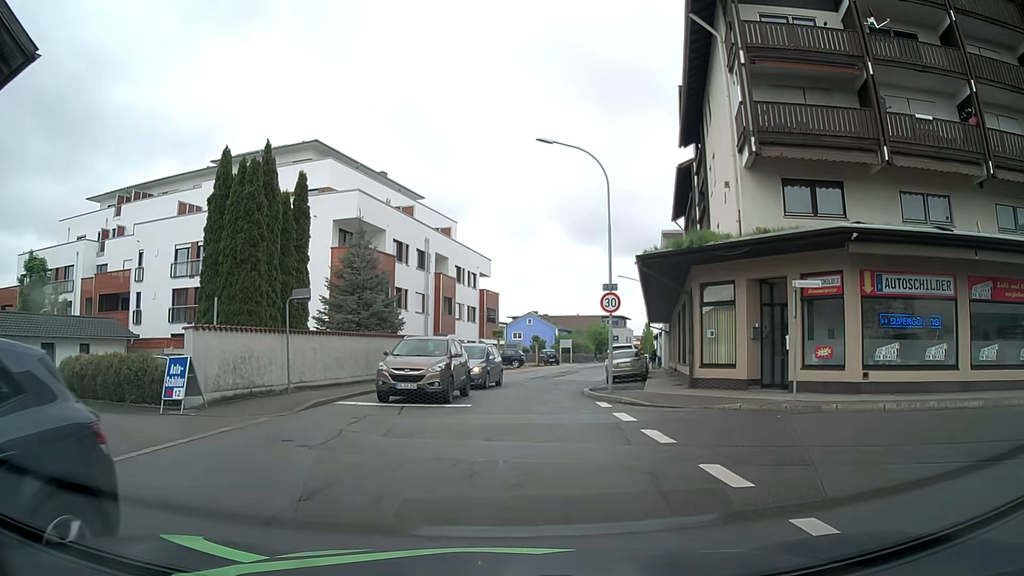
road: residential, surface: asphalt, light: Day
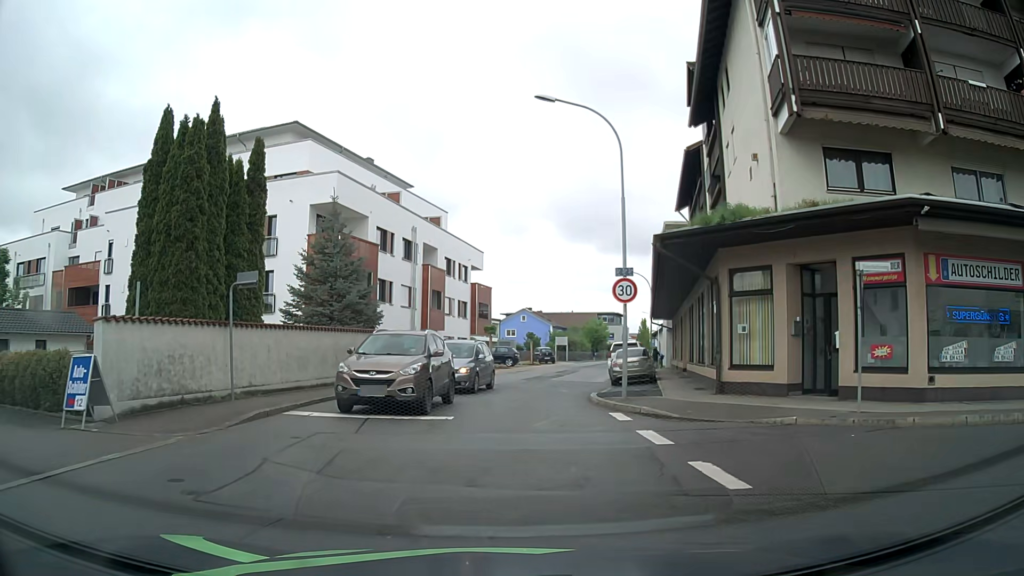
(0.0, +3.4) m; 0°
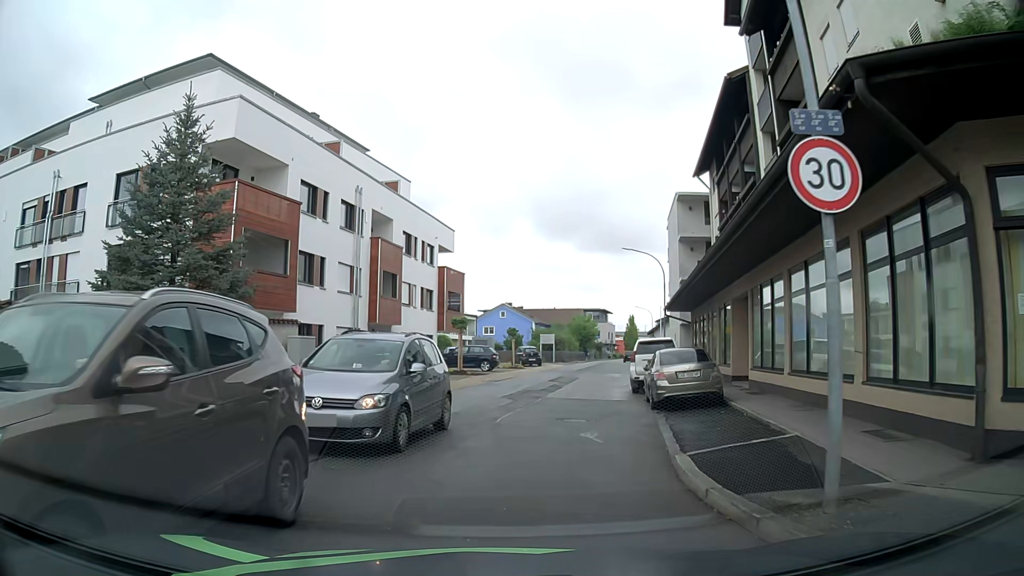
(+0.3, +11.0) m; +2°
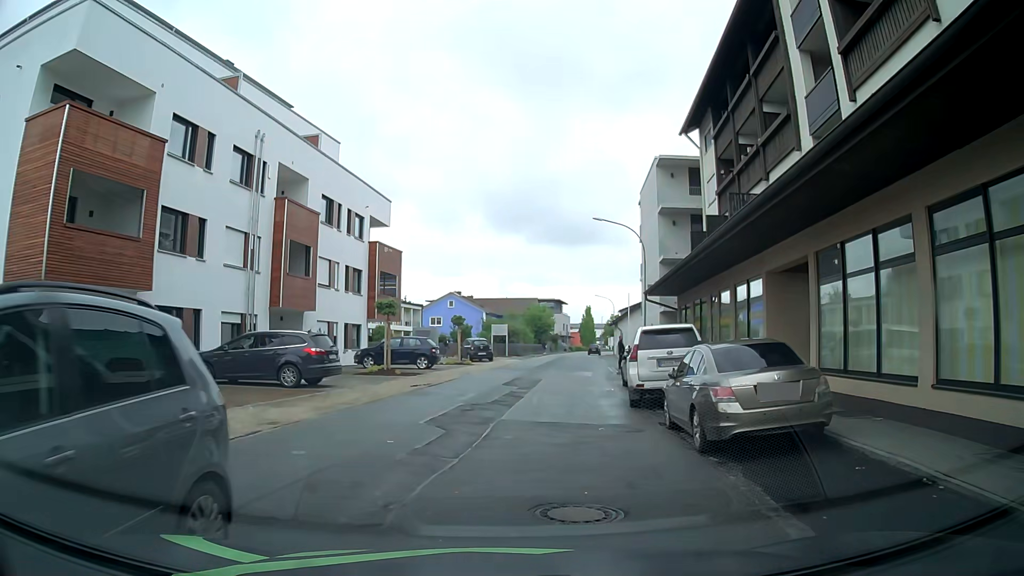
(+0.3, +7.8) m; +4°
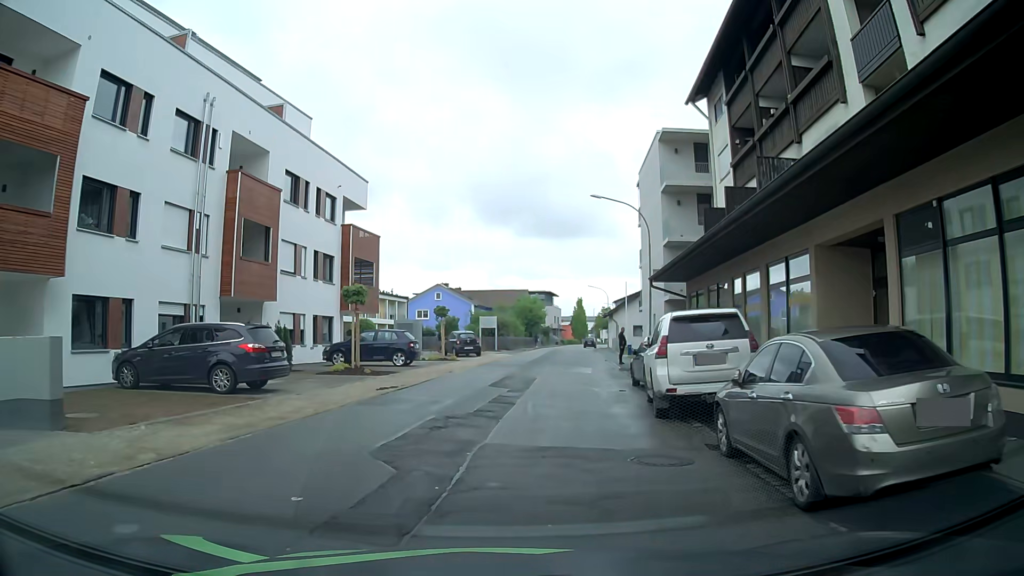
(+0.1, +3.7) m; +2°
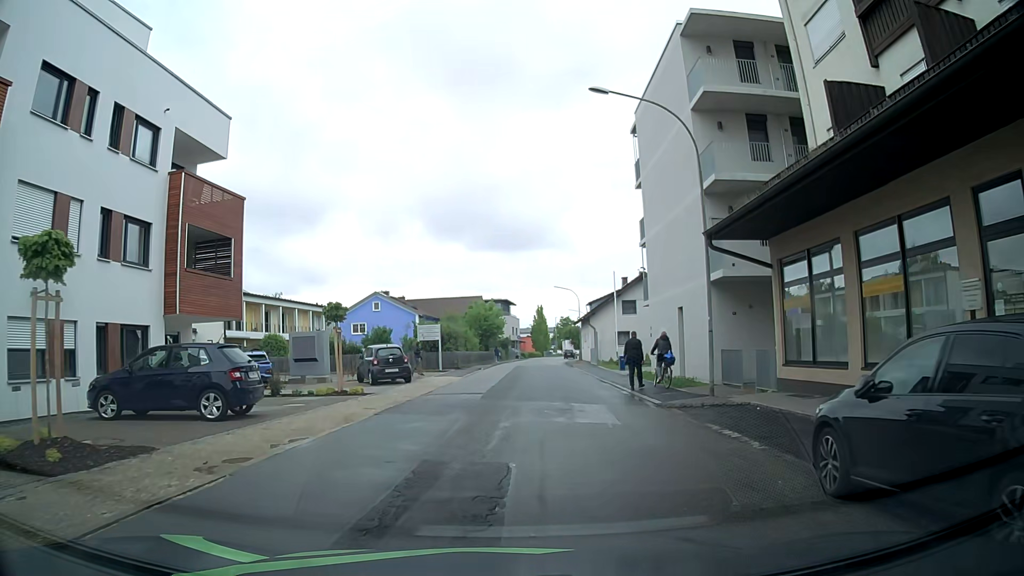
(+0.4, +14.4) m; +3°
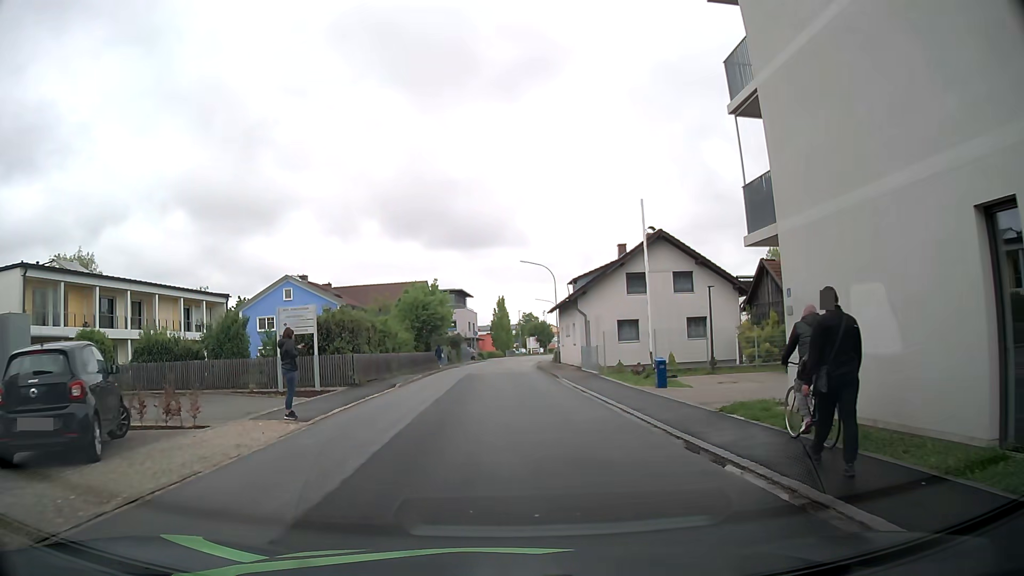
(+0.8, +19.2) m; +2°
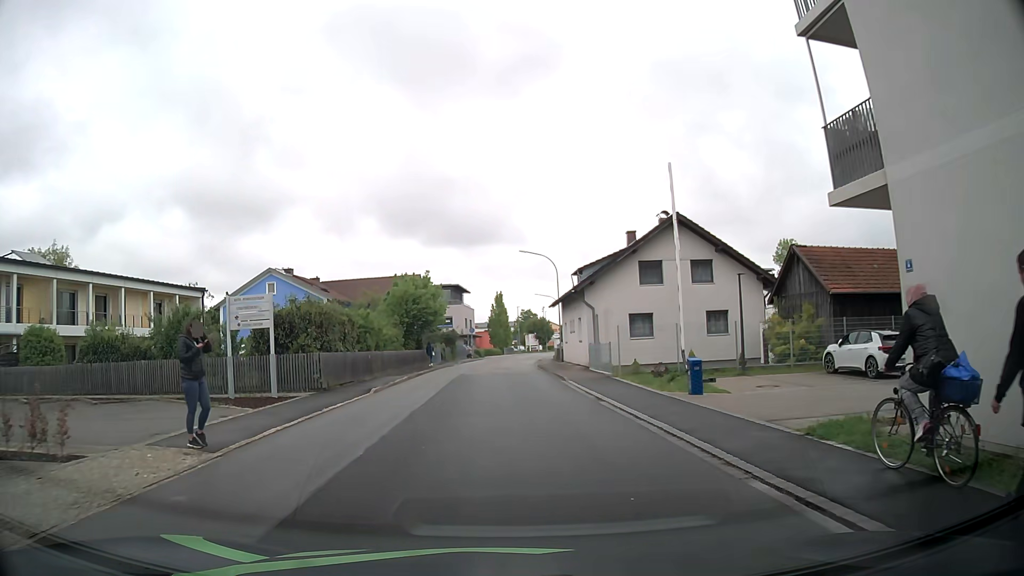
(0.0, +4.1) m; 0°
(0, +10) (0, +20) (0, +30) (+1, +40) (+1, +50) (+2, +60) (+3, +70) (+4, +80) (+6, +90) (+9, +99) m
